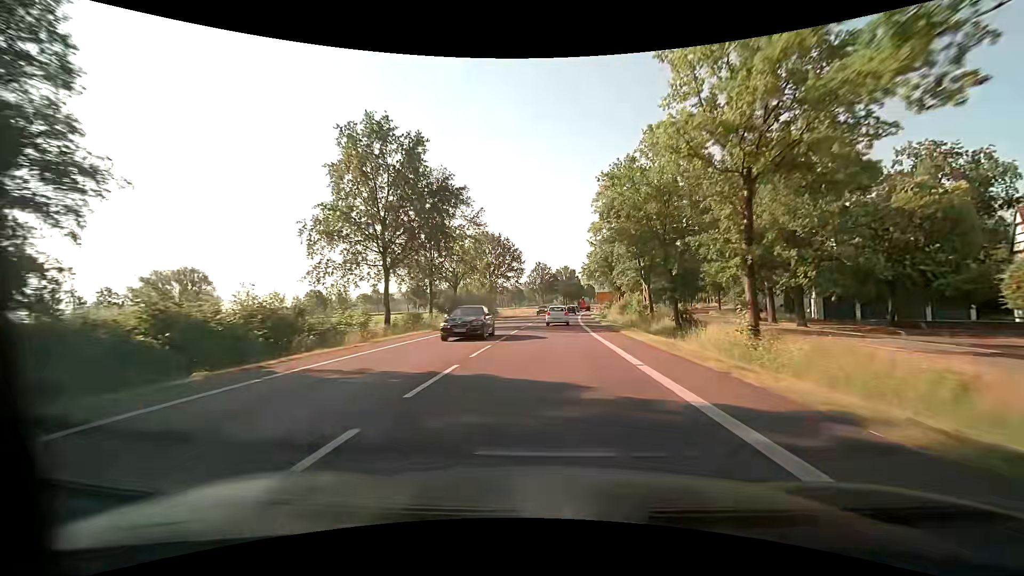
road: primary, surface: asphalt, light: Day
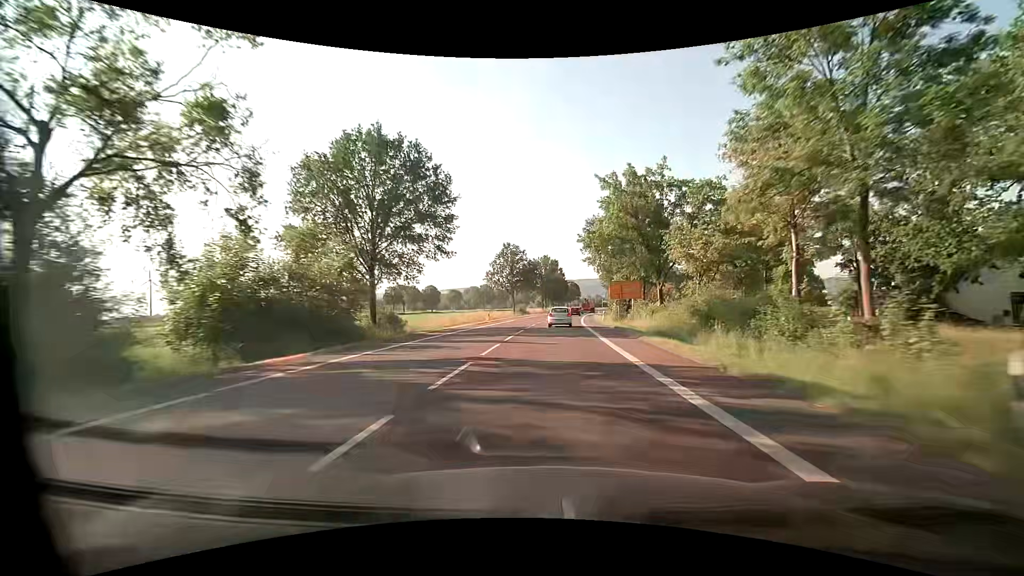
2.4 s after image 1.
(+1.0, +47.0) m; +3°
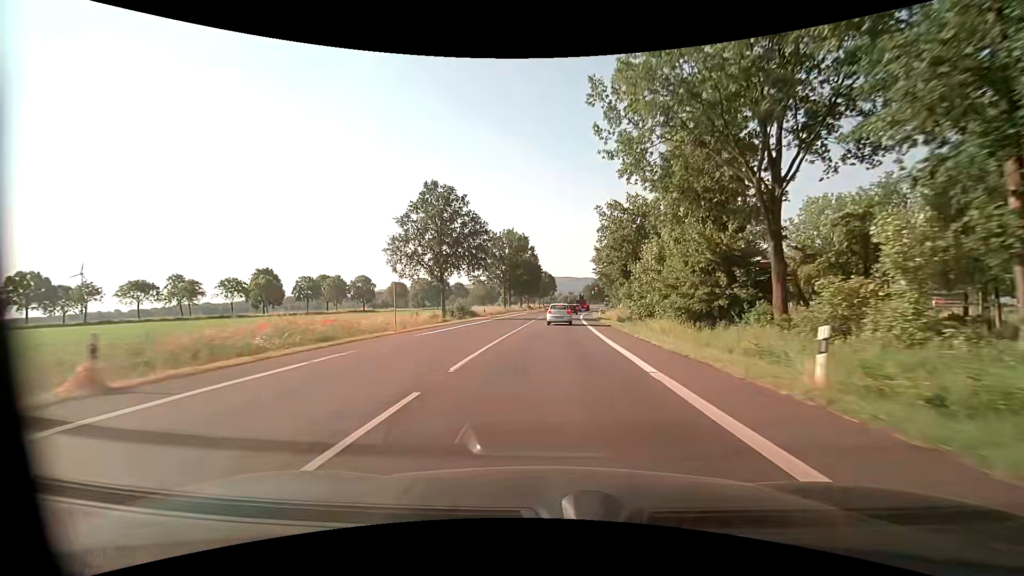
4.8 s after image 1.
(+1.2, +45.7) m; +3°
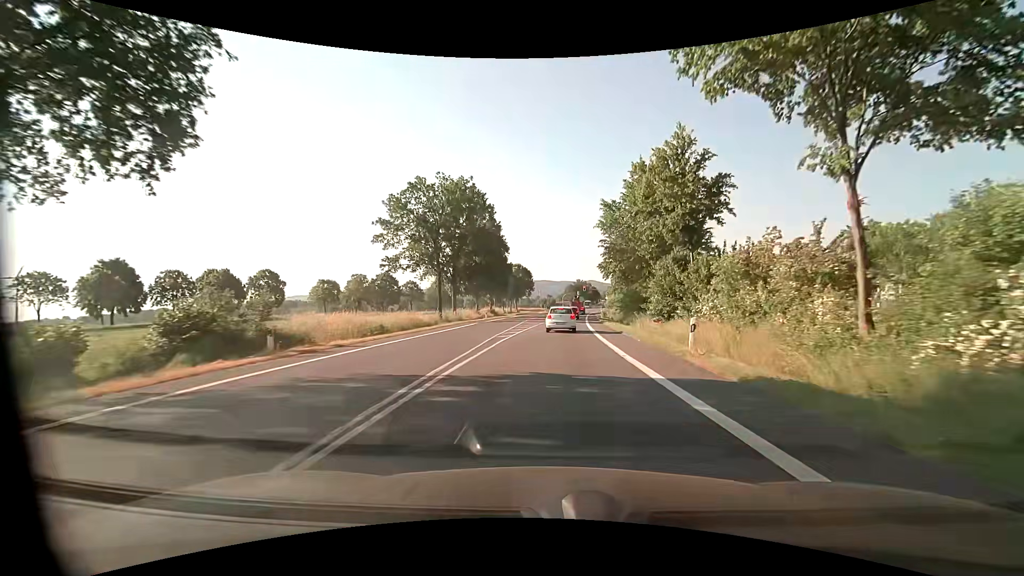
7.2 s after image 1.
(+1.1, +41.5) m; +3°
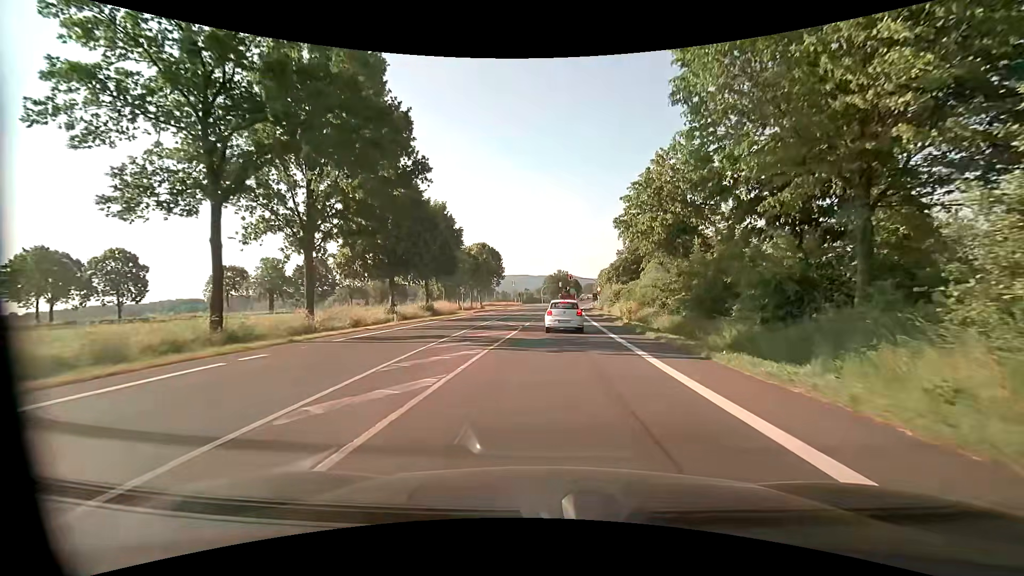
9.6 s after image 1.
(+0.4, +32.5) m; +2°
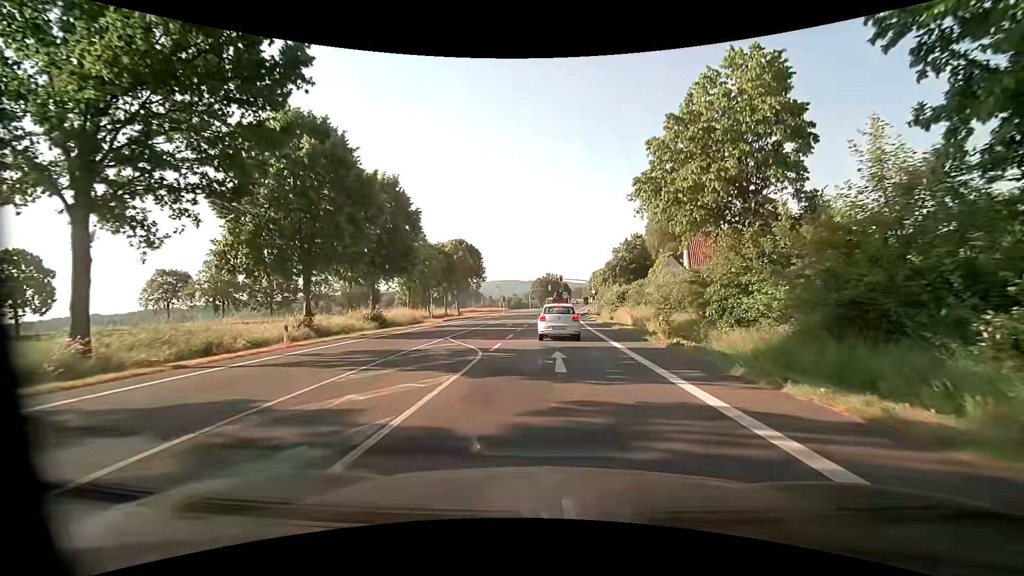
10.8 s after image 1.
(+0.2, +12.8) m; +2°
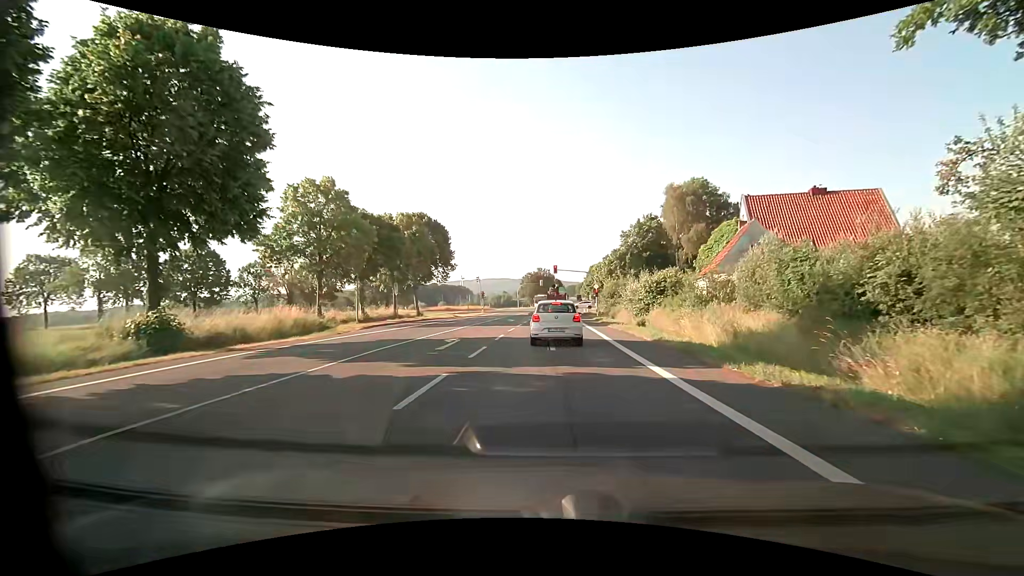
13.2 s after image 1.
(0.0, +20.7) m; +1°
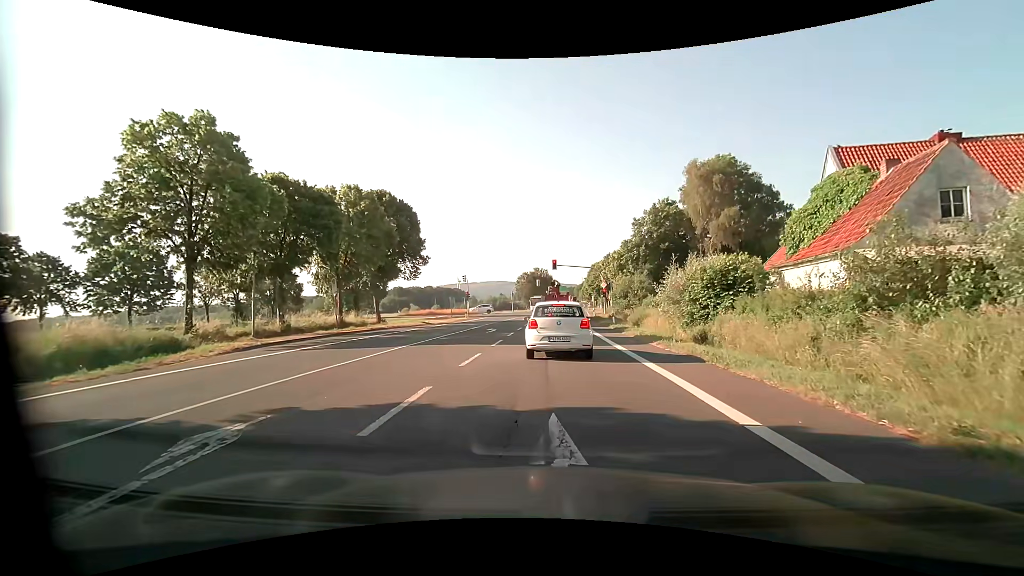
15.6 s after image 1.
(0.0, +13.0) m; 0°
(0, +10) (0, +20) (+1, +30) (+1, +40) (+1, +50) (+2, +60) (+3, +70) (+3, +80) (+4, +90) (+5, +100) m
